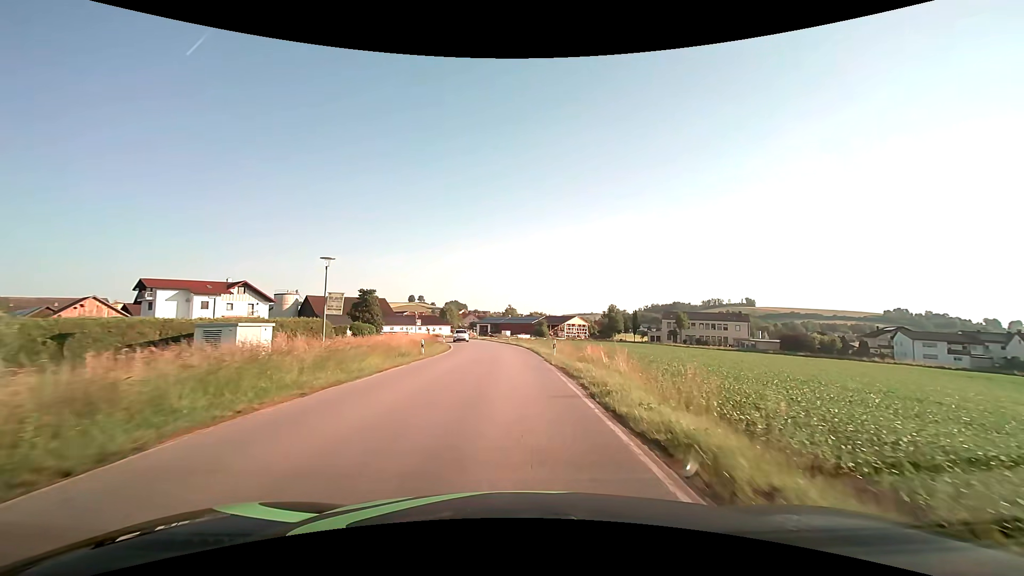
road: secondary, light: Day
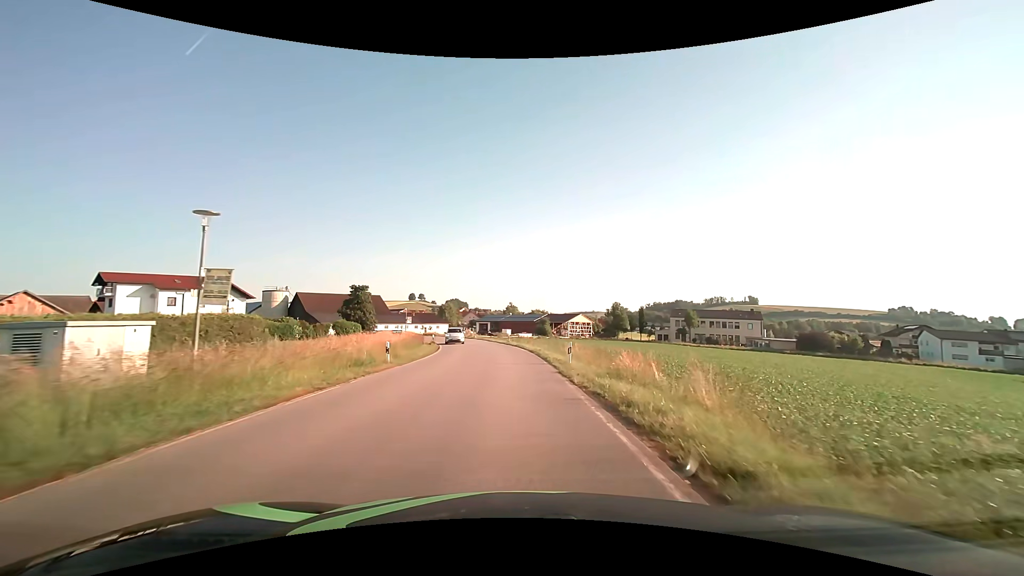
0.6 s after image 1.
(0.0, +7.7) m; 0°
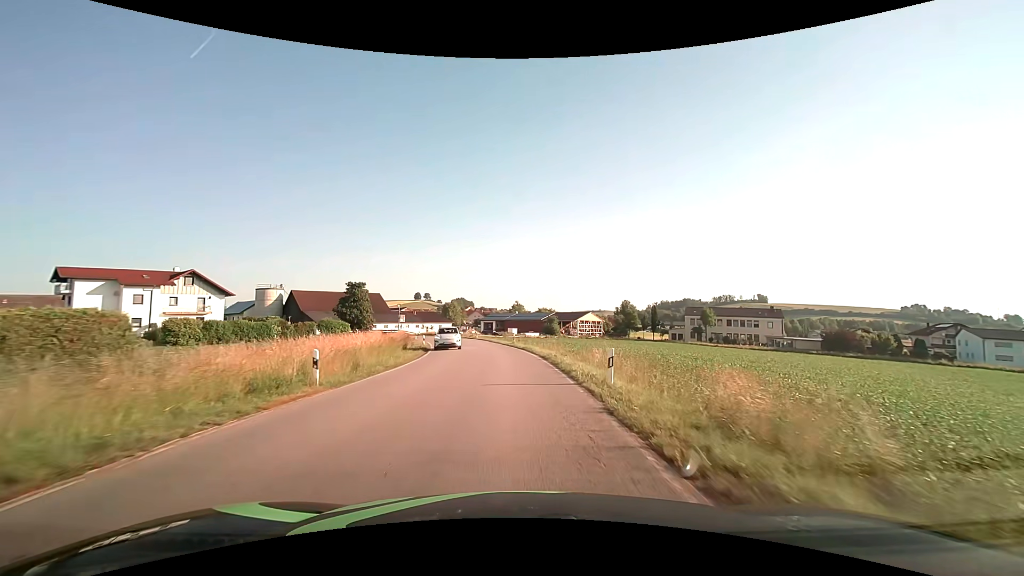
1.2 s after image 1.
(0.0, +7.7) m; -1°
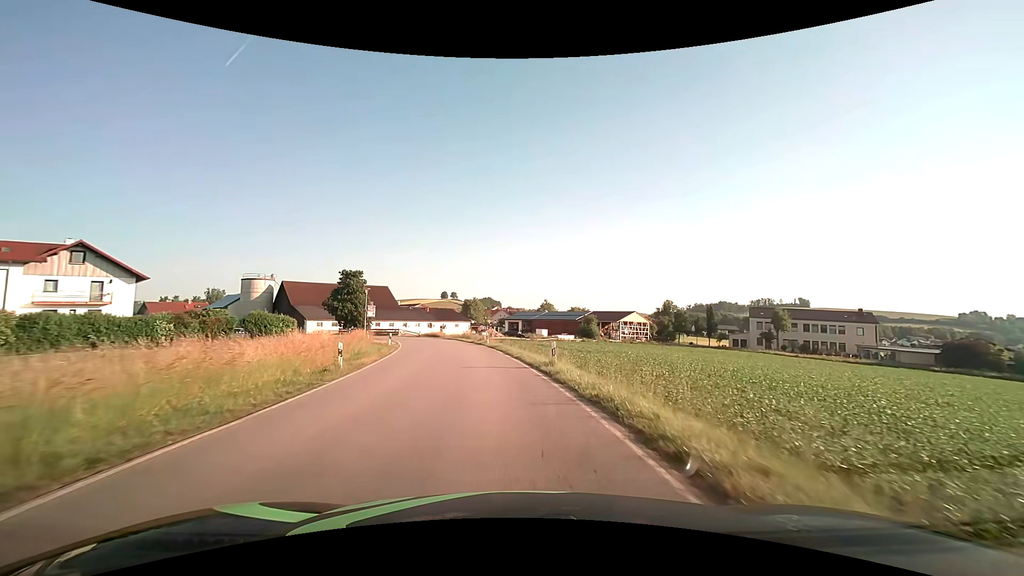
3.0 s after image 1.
(-0.5, +23.1) m; -3°
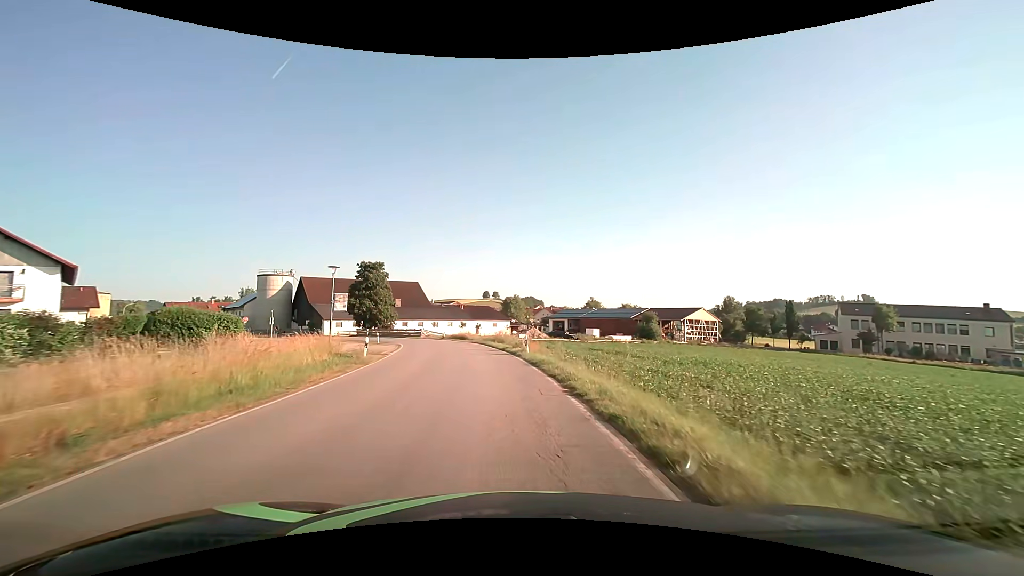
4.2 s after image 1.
(-0.6, +15.3) m; -4°
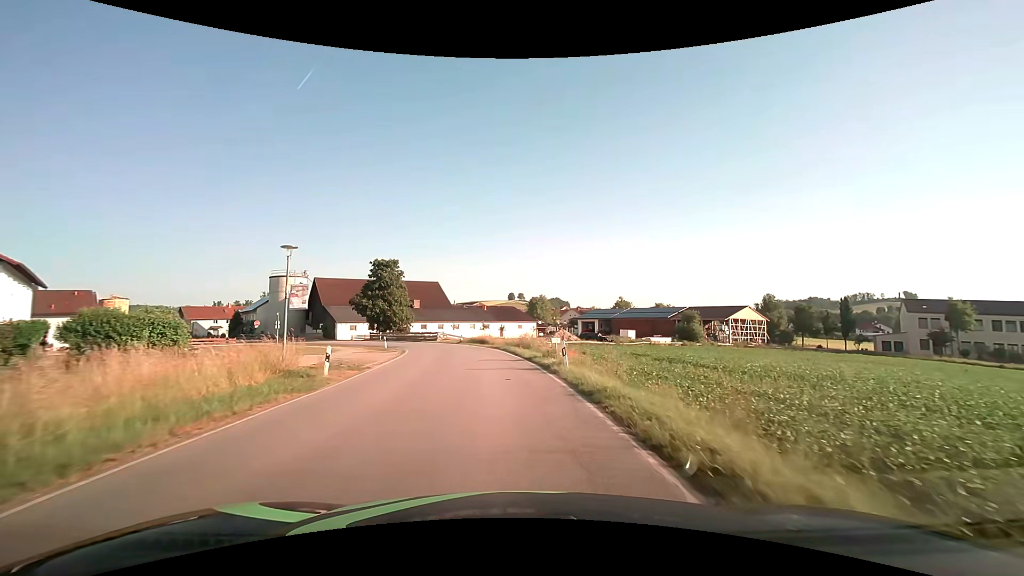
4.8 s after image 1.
(-0.2, +7.6) m; -3°
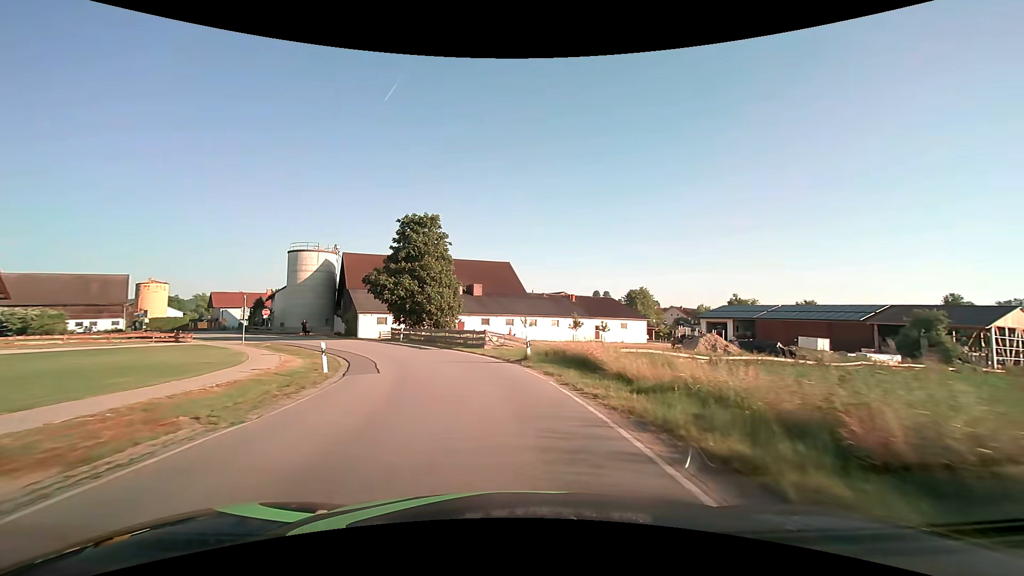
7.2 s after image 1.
(-2.6, +30.3) m; -10°
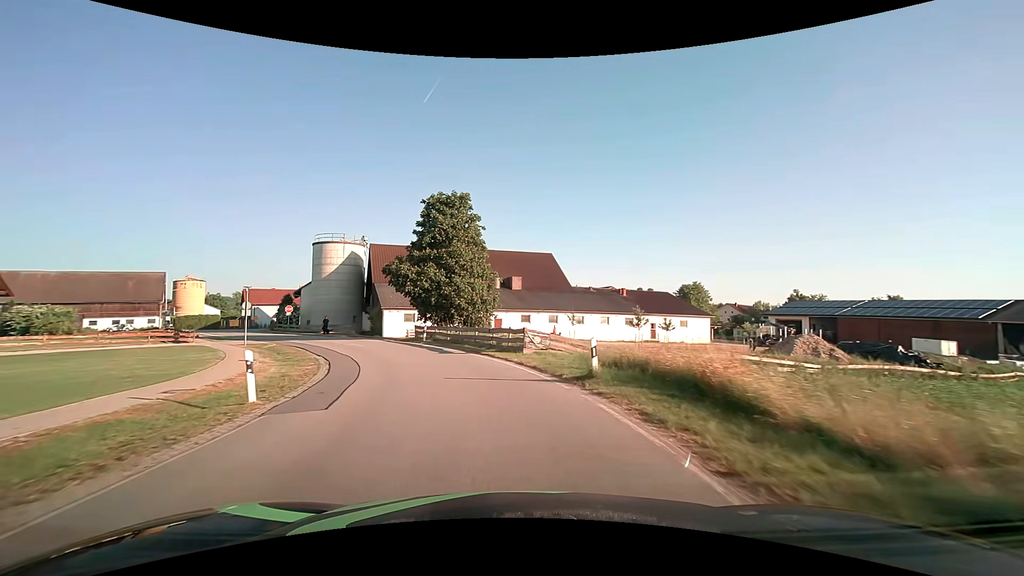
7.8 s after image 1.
(-0.2, +7.6) m; -4°
(-1, +10) (-3, +20) (-7, +29) (-12, +37) (-18, +45) (-24, +53) (-31, +61) (-37, +69) (-42, +77) (-43, +87) m
